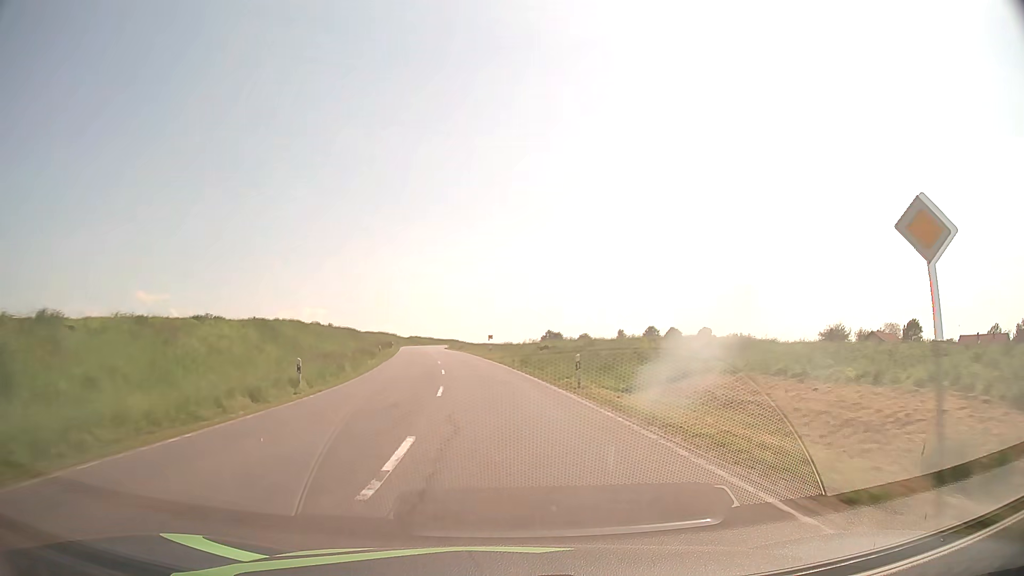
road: secondary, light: Day
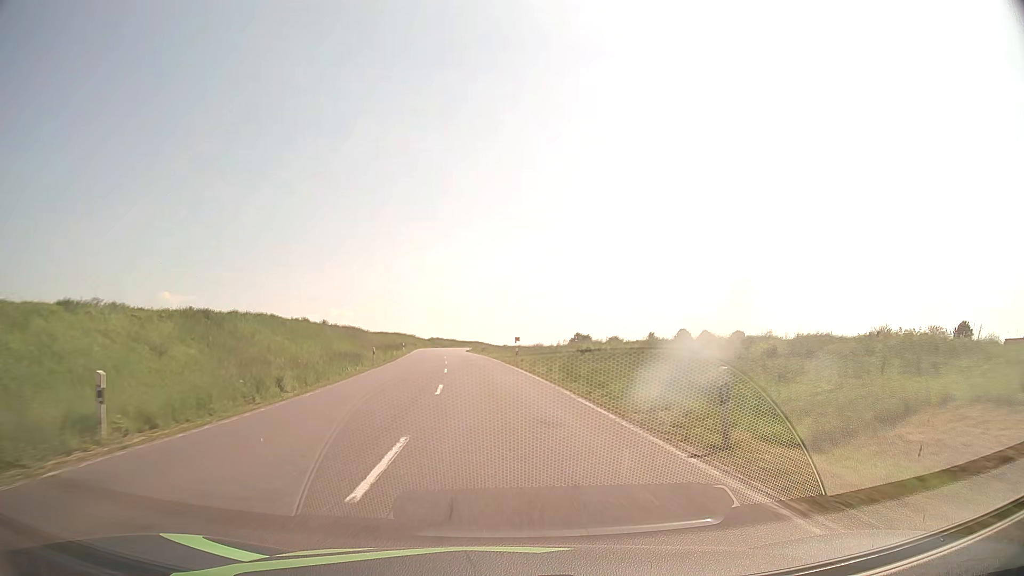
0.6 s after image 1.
(-0.3, +12.7) m; -2°
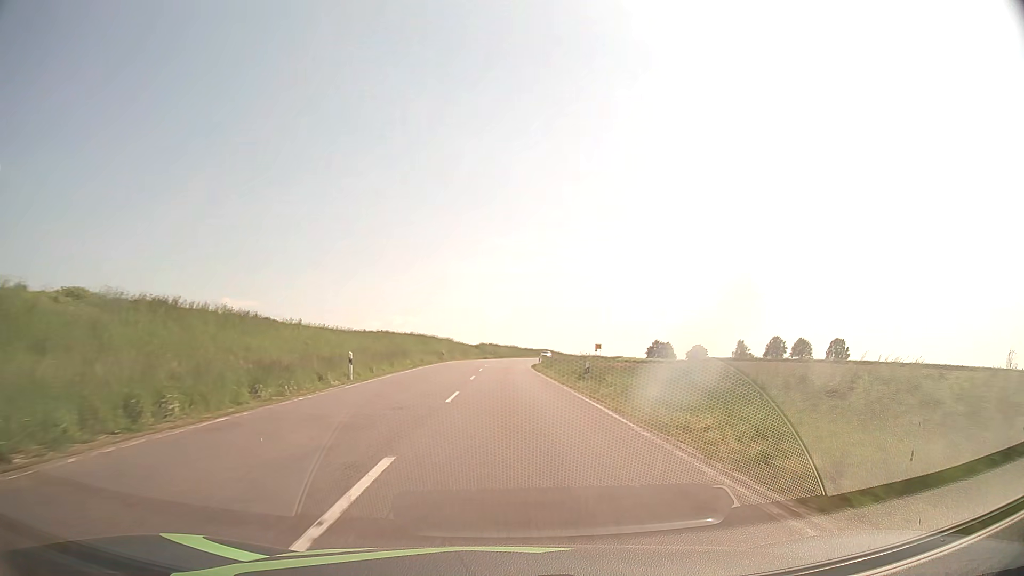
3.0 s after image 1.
(-3.4, +51.6) m; -6°
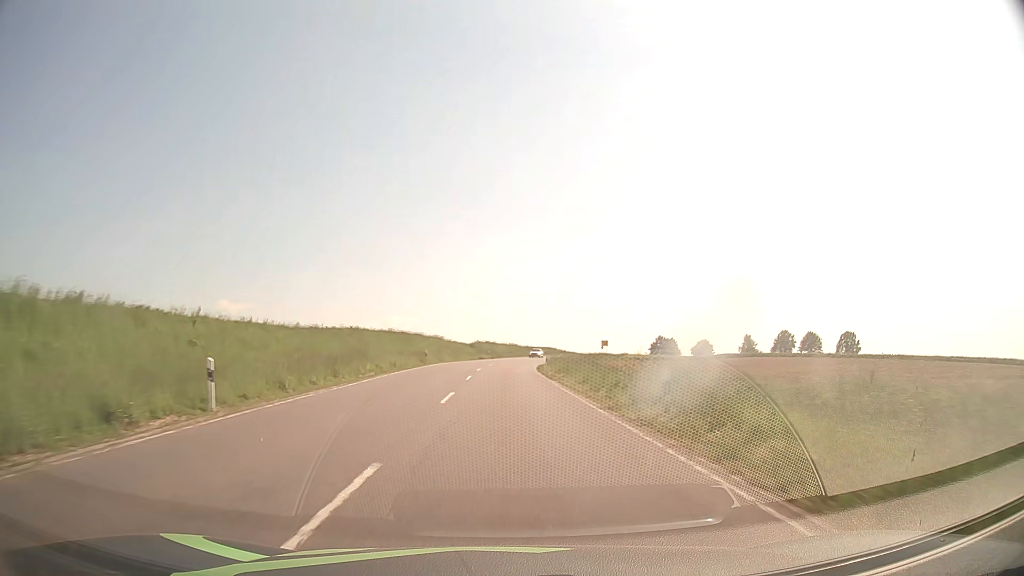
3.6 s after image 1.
(0.0, +12.9) m; 0°
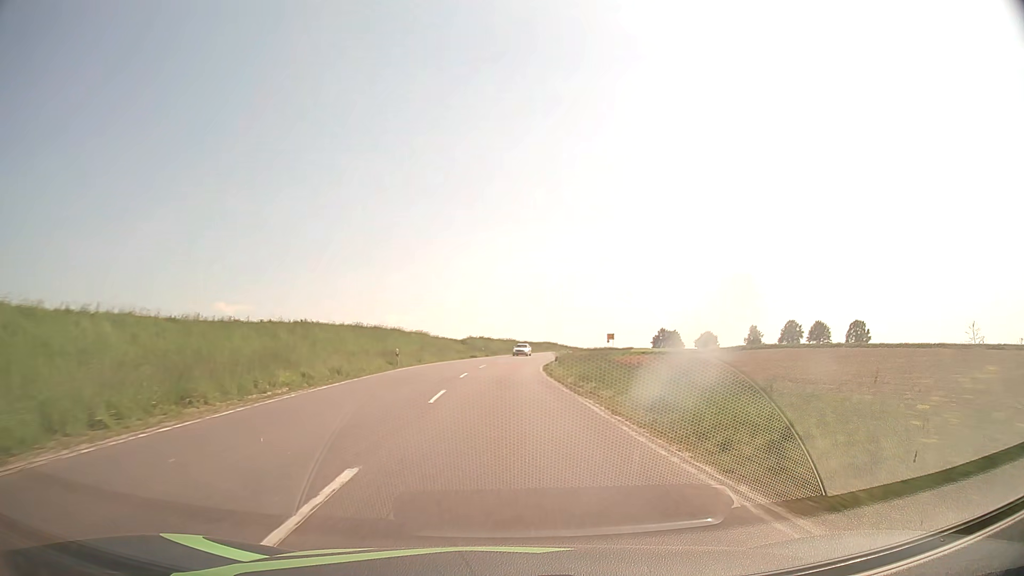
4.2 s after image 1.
(0.0, +12.8) m; 0°
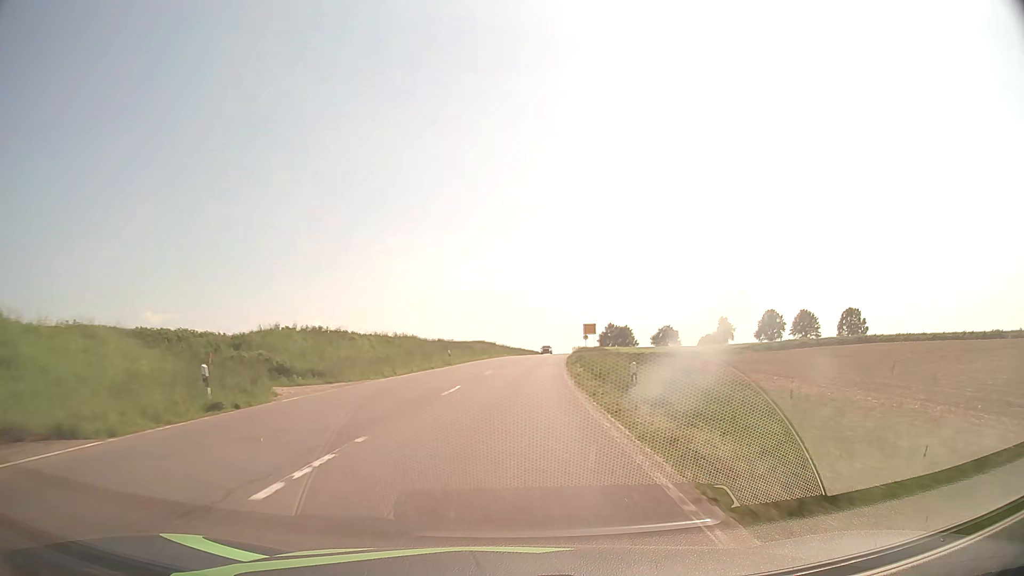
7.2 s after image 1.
(+2.1, +58.7) m; +6°
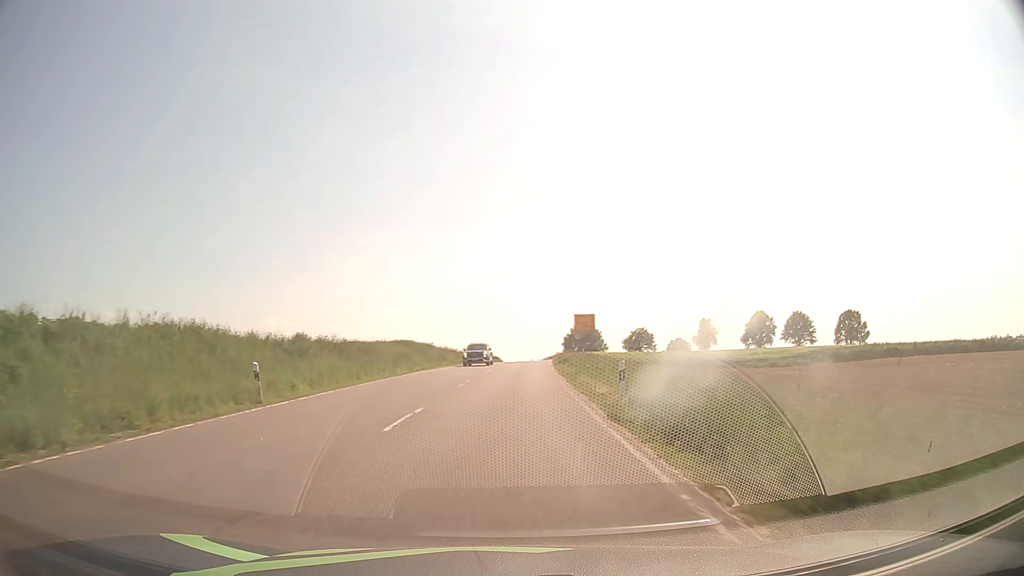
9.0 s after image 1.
(+1.2, +31.8) m; +4°
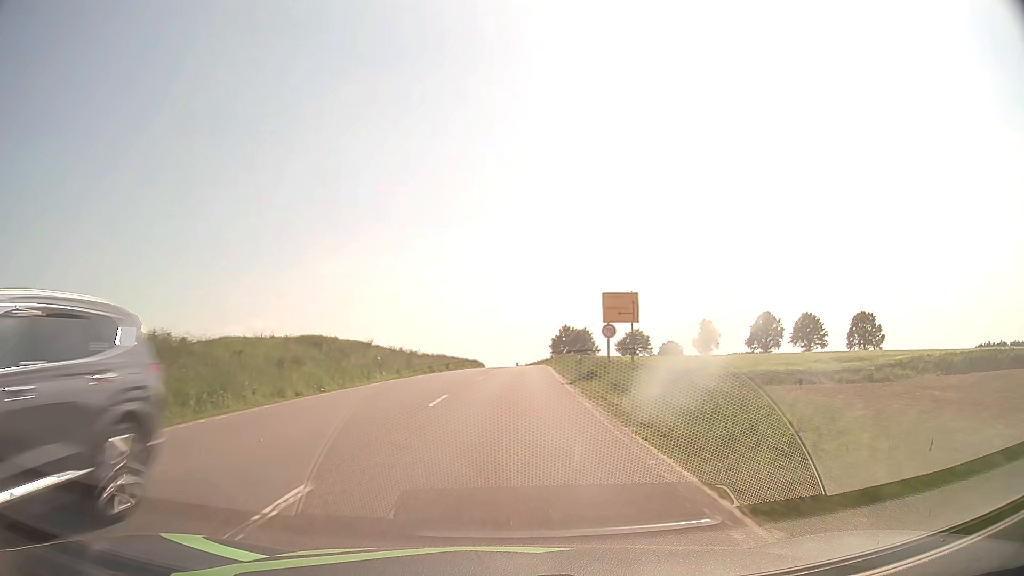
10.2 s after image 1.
(+0.2, +20.9) m; +1°
(0, +10) (0, +20) (0, +30) (+1, +40) (+1, +50) (+1, +60) (+2, +70) (+2, +80) (+2, +90) (+2, +100) m
